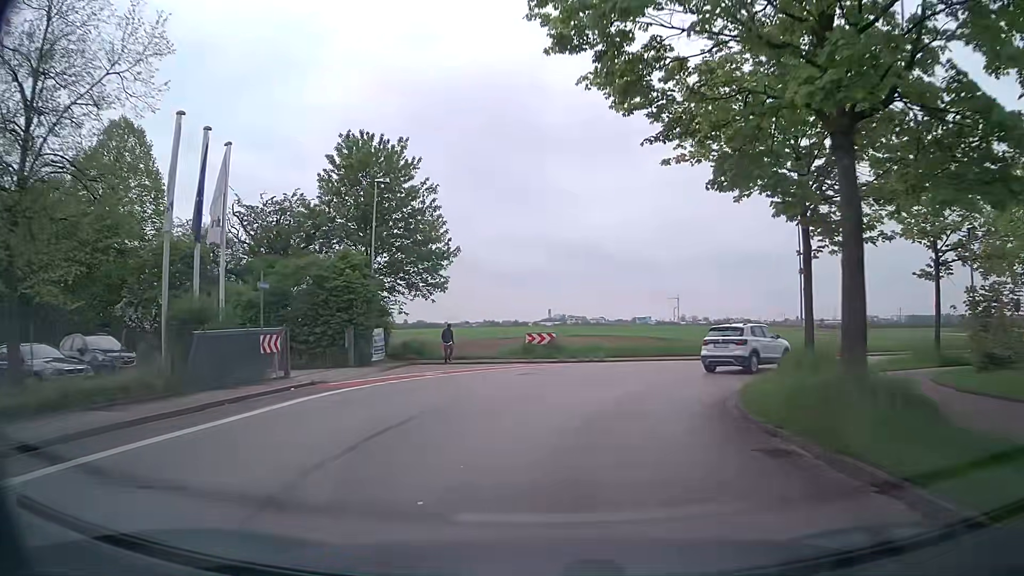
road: tertiary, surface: asphalt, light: Day
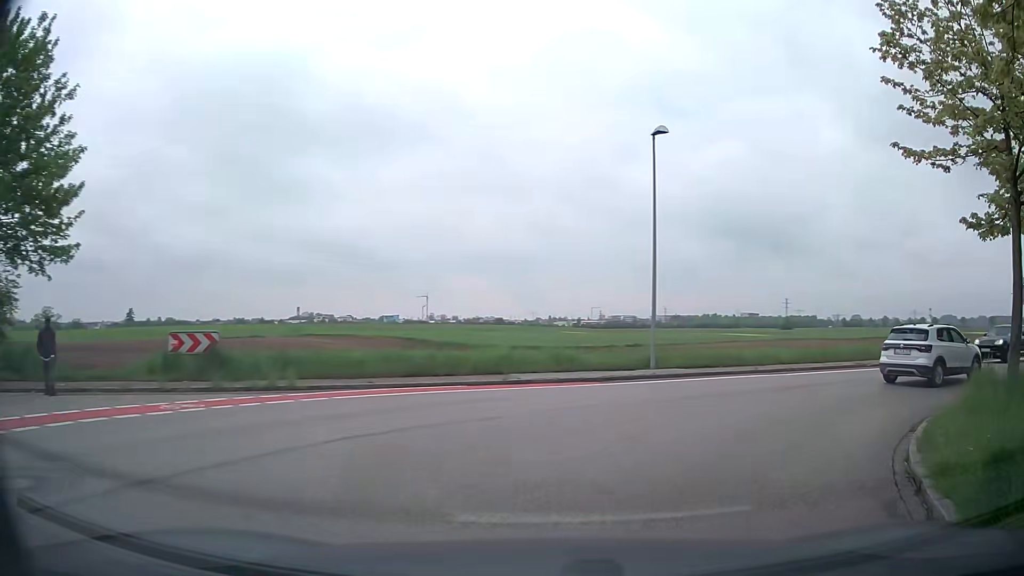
(+2.2, +15.2) m; +21°
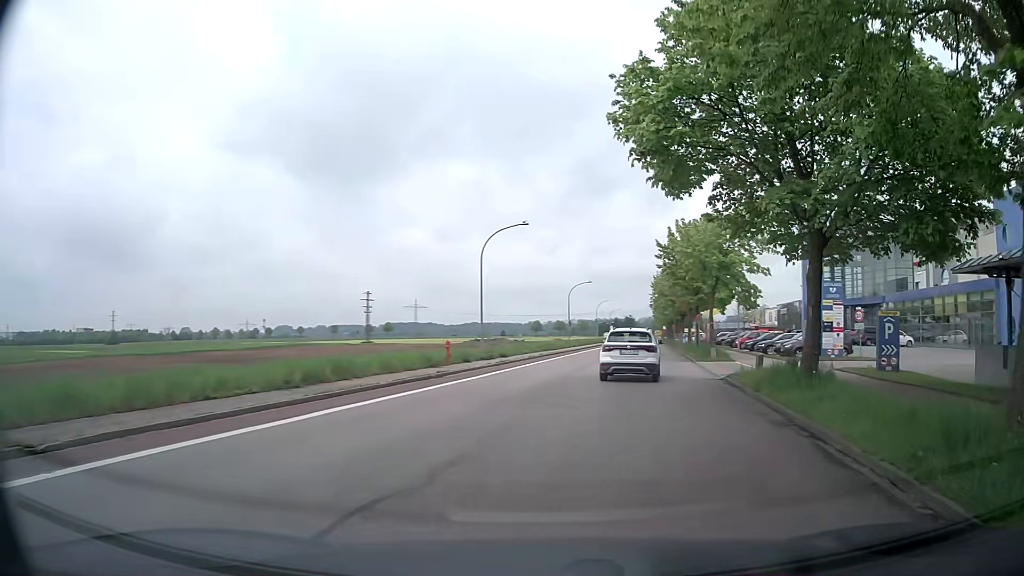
(+9.5, +15.7) m; +58°
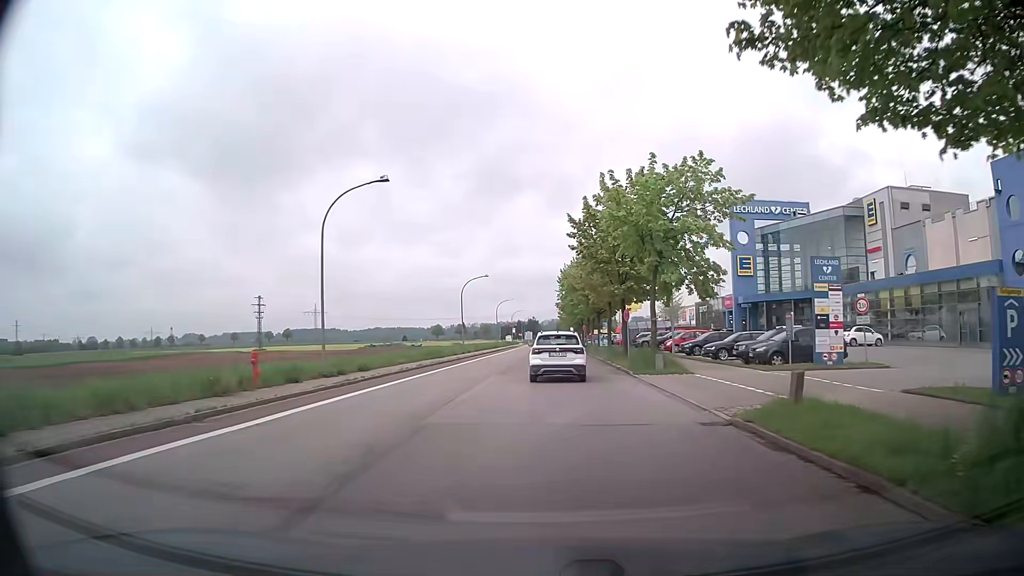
(+1.0, +11.3) m; +7°
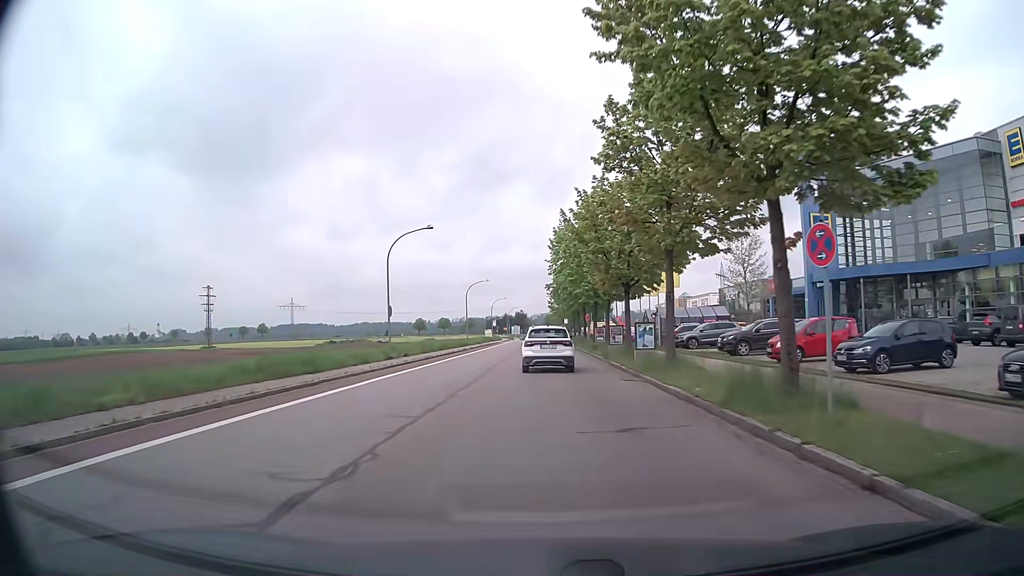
(+0.7, +26.0) m; +2°
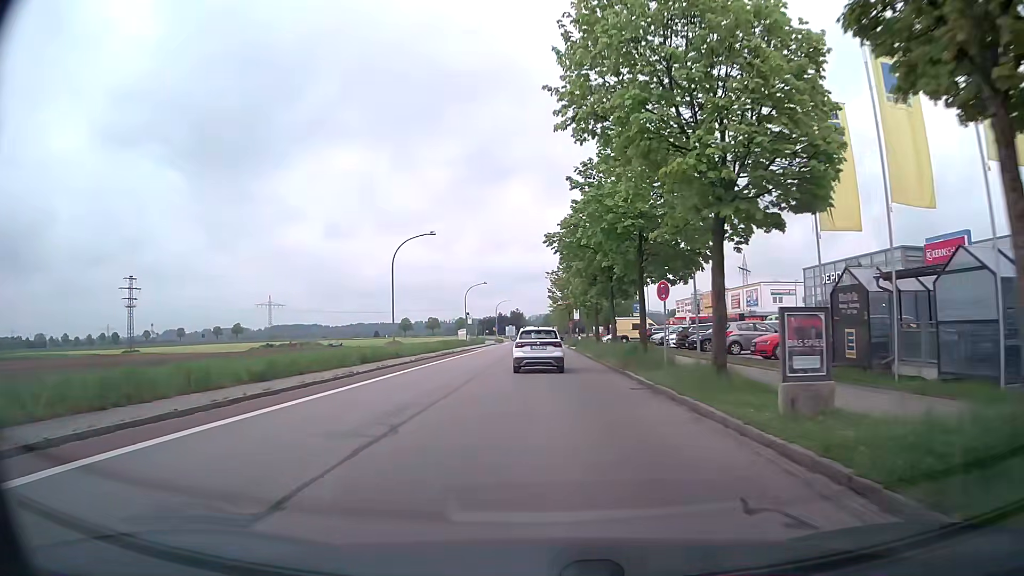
(-0.1, +36.2) m; 0°
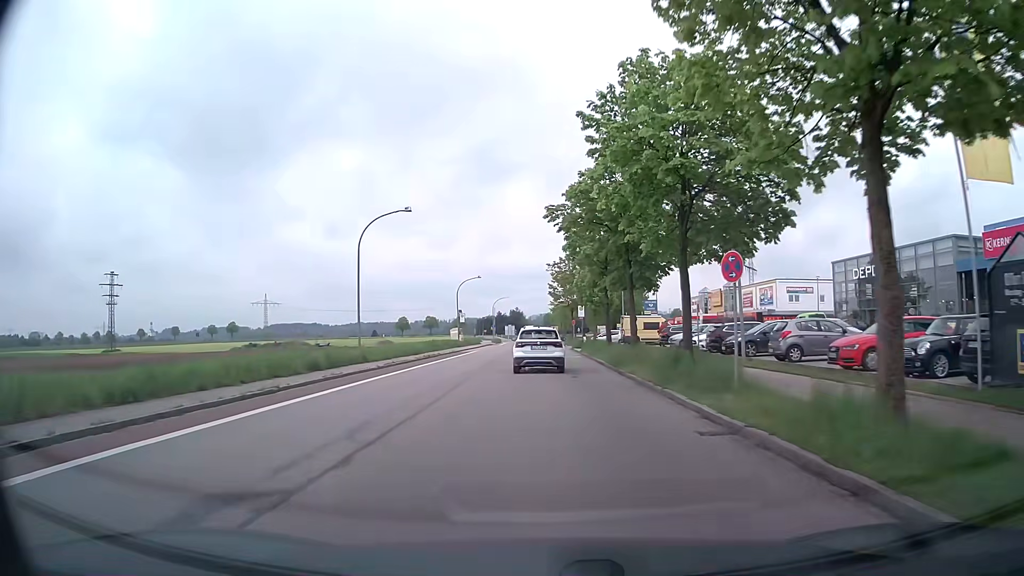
(0.0, +7.4) m; 0°
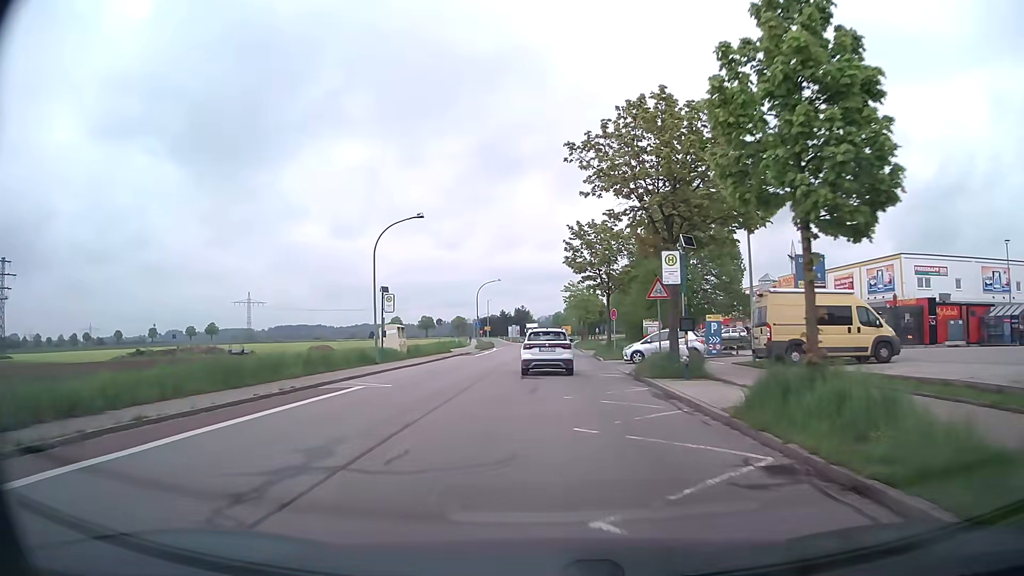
(0.0, +36.8) m; 0°
(0, +10) (0, +20) (0, +30) (0, +40) (0, +50) (0, +60) (0, +70) (0, +80) (0, +90) (0, +100) m
